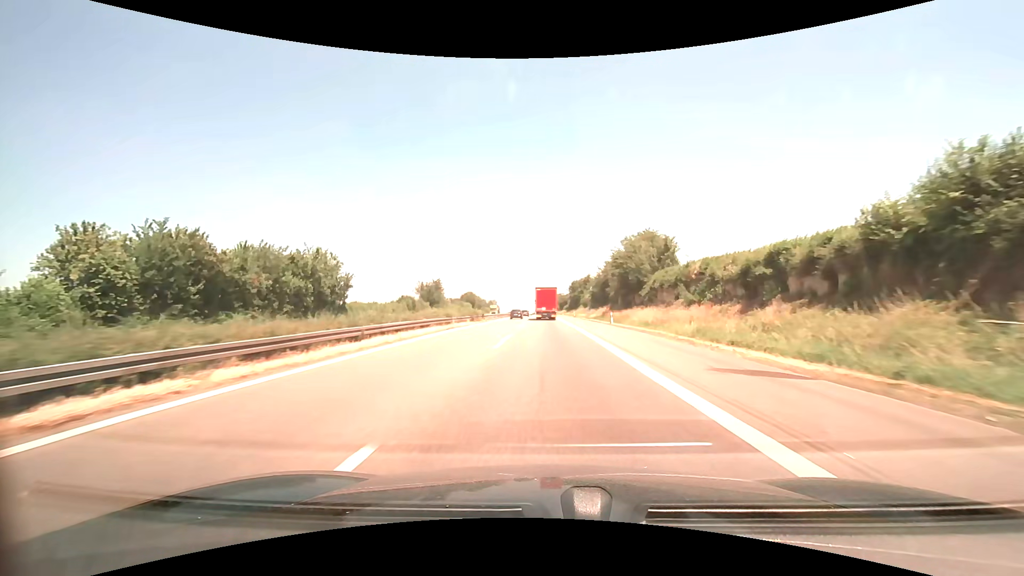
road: motorway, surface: asphalt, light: Day
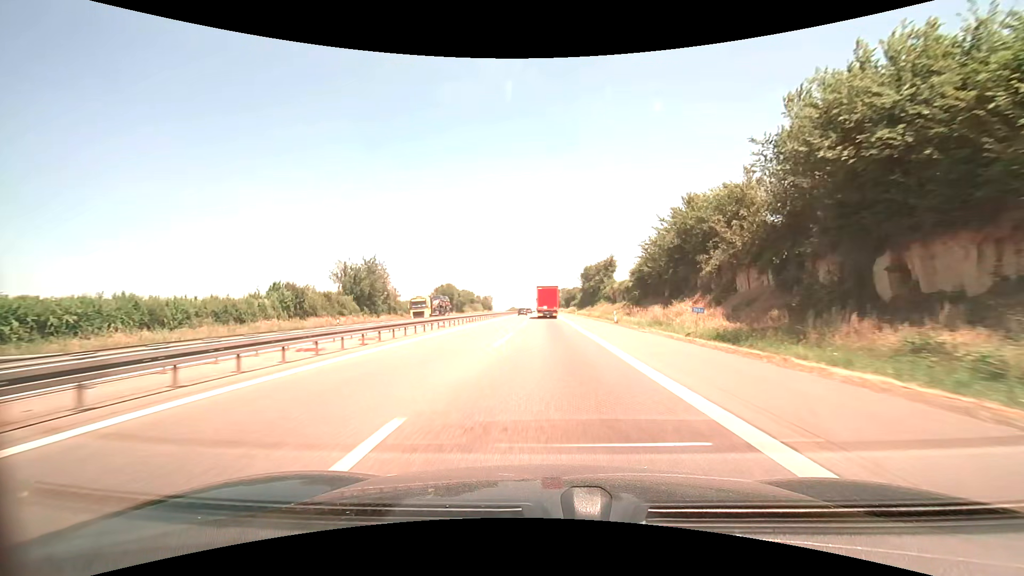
(-0.1, +53.0) m; 0°
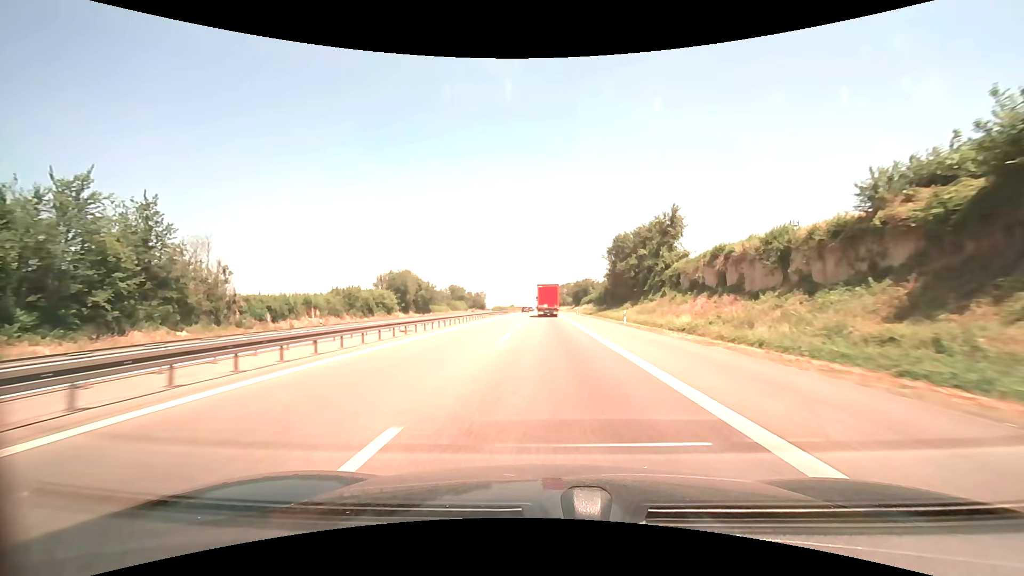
(-0.1, +54.4) m; 0°
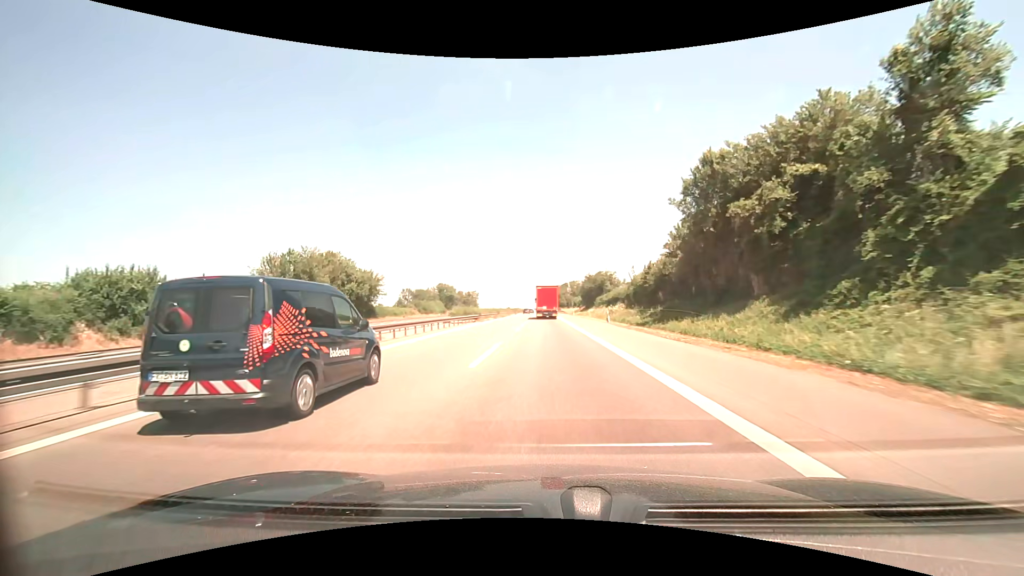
(+0.1, +42.0) m; 0°
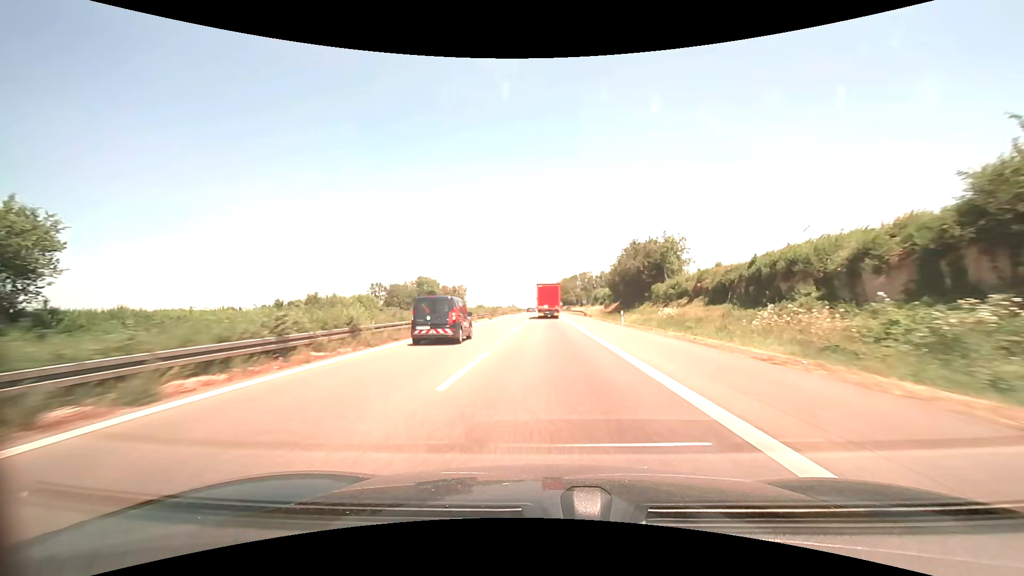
(-0.1, +57.4) m; 0°
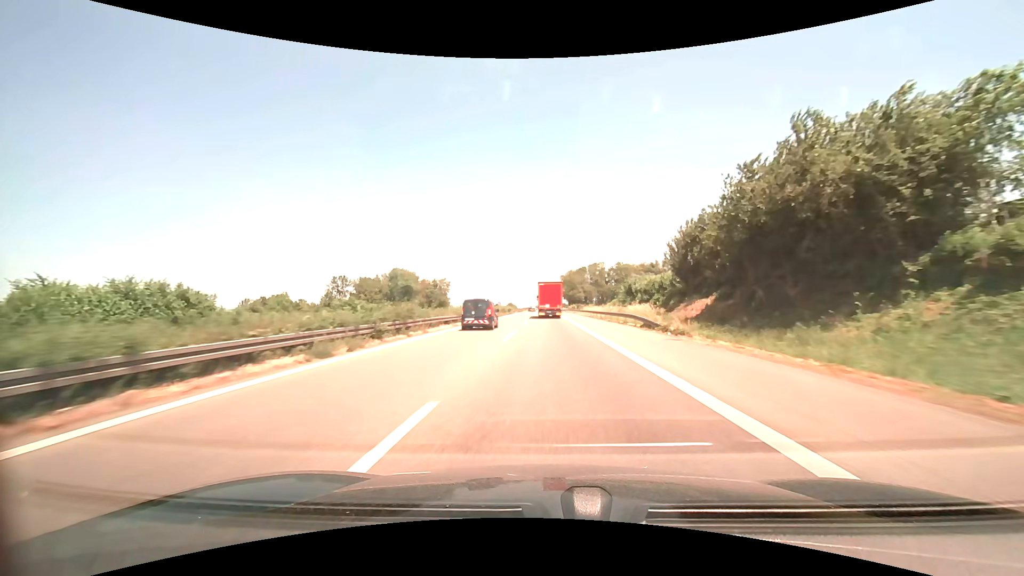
(-0.2, +43.4) m; 0°
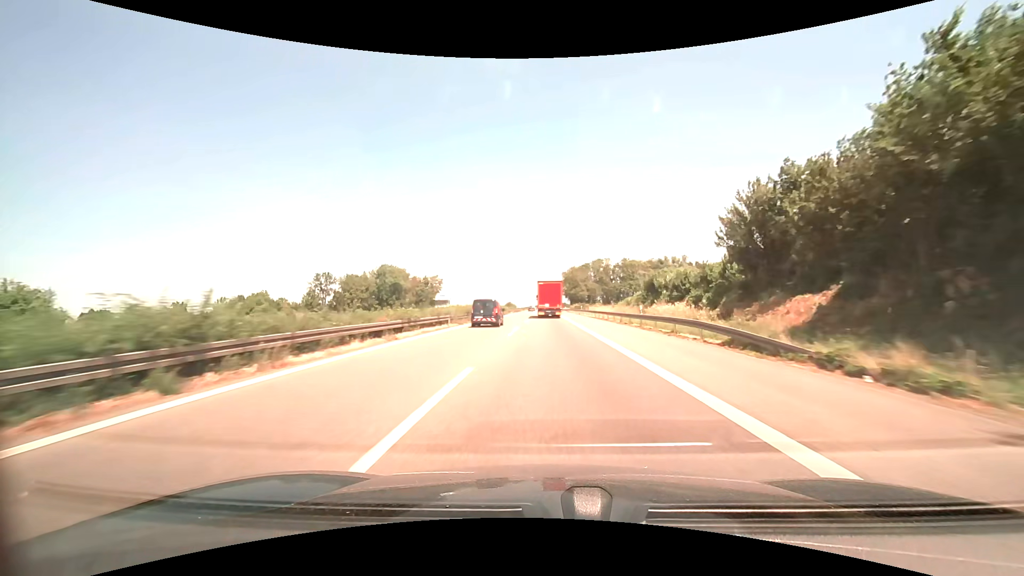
(0.0, +14.4) m; 0°
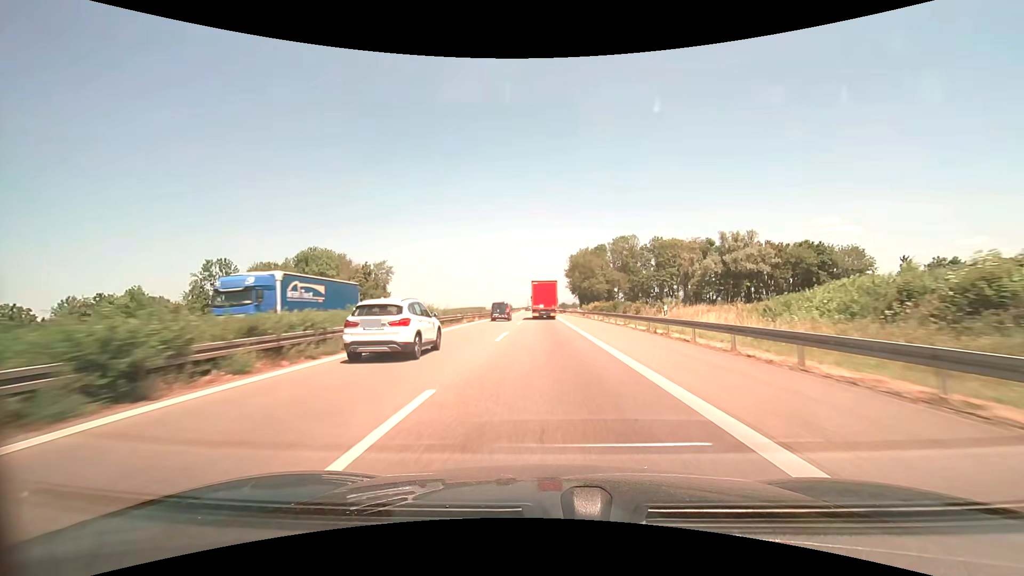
(+0.1, +56.5) m; 0°
(0, +10) (0, +20) (0, +30) (0, +40) (0, +50) (0, +60) (0, +70) (-1, +80) (-1, +90) (-1, +100) m
